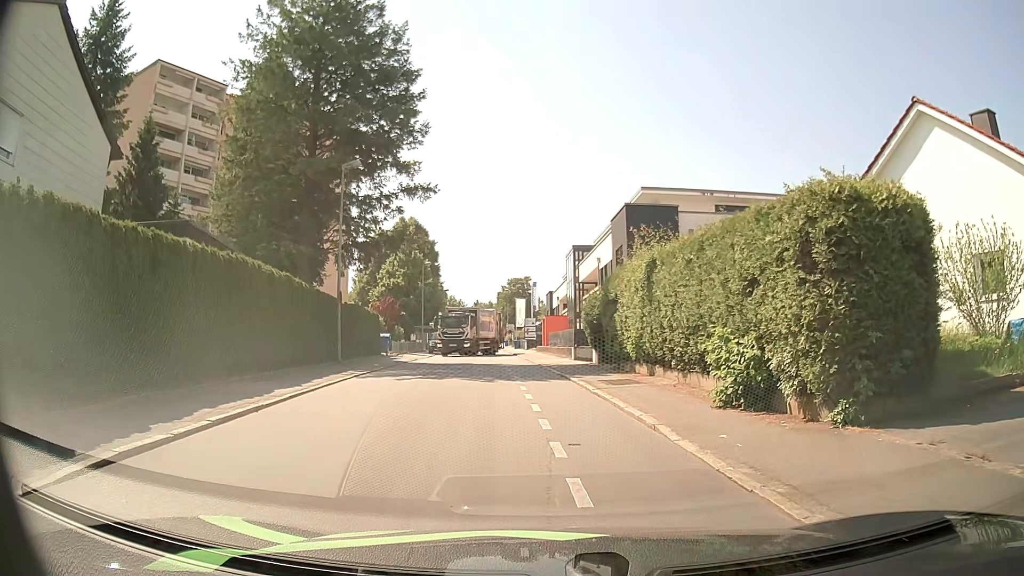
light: Day
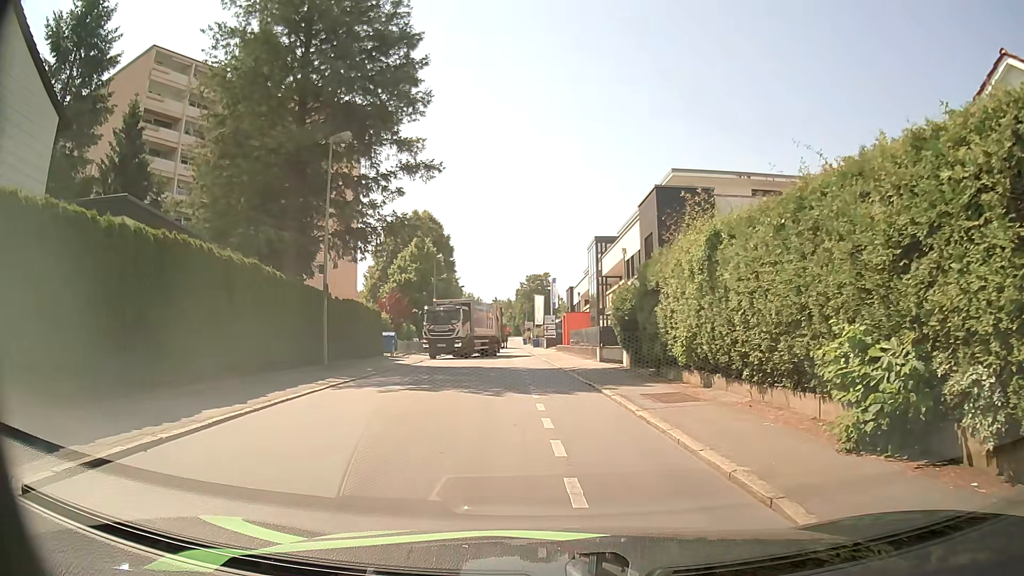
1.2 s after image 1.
(0.0, +4.1) m; -2°
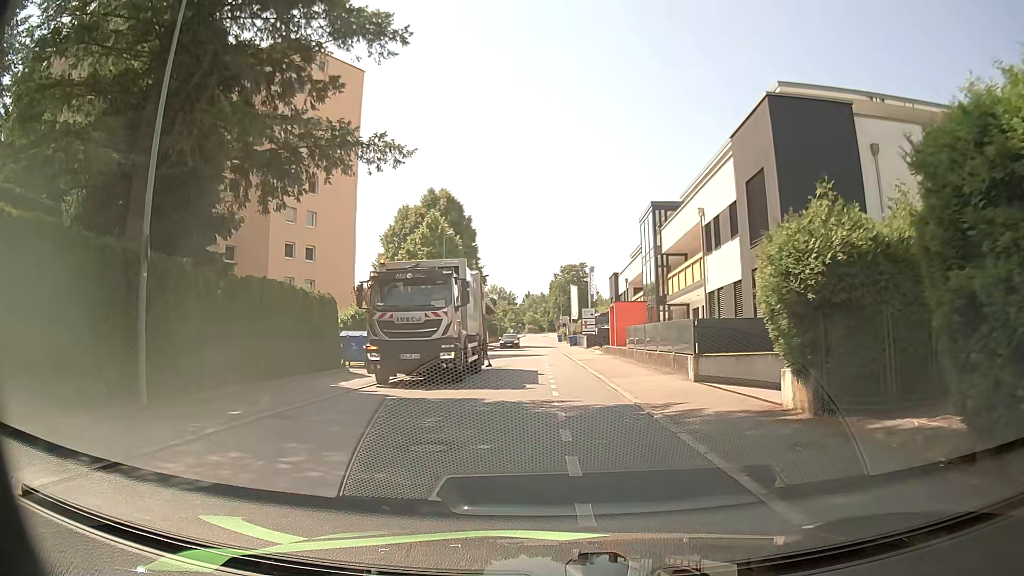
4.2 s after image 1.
(-0.3, +12.9) m; -2°
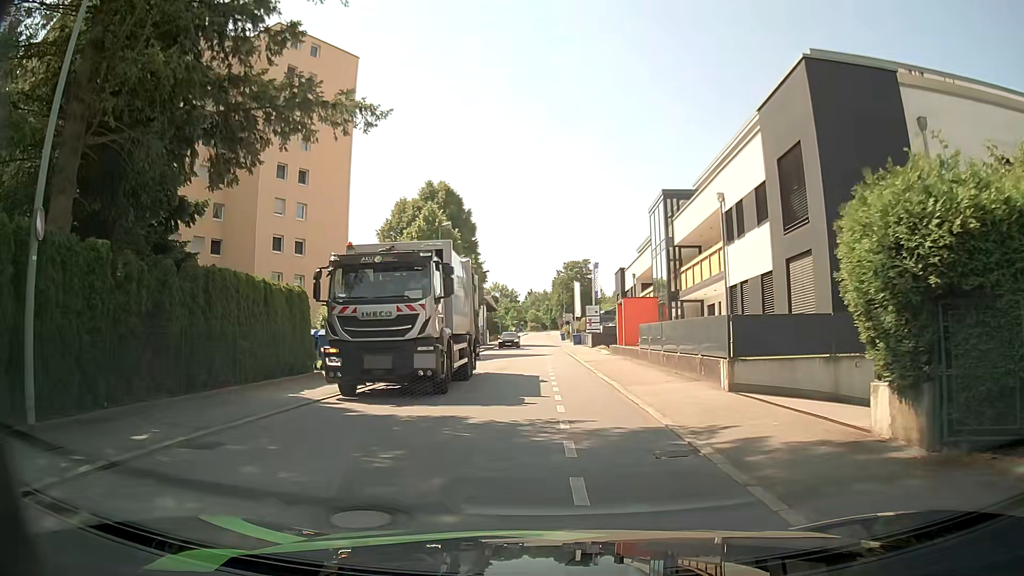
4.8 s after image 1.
(0.0, +3.0) m; -1°
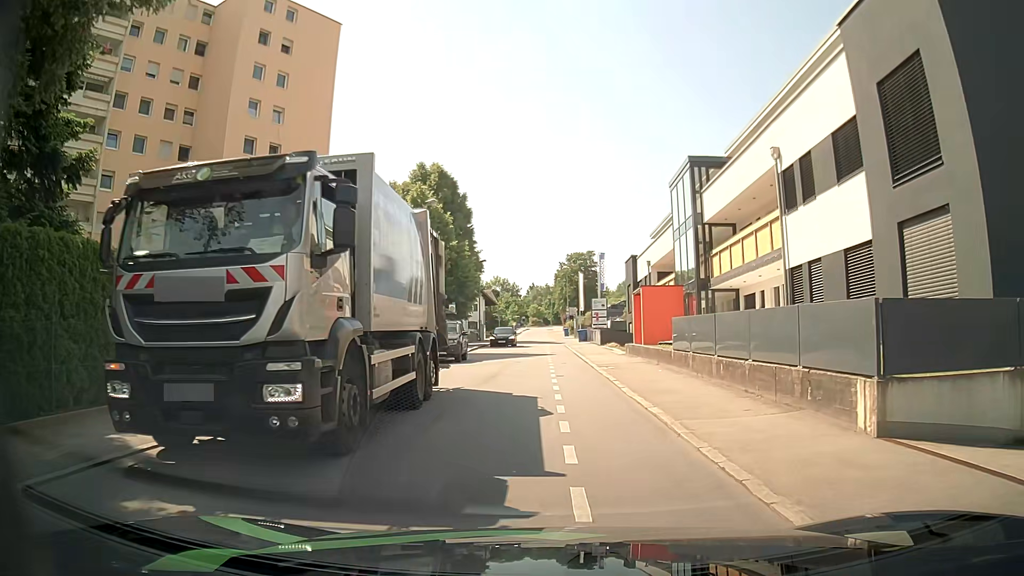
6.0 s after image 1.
(0.0, +6.5) m; 0°
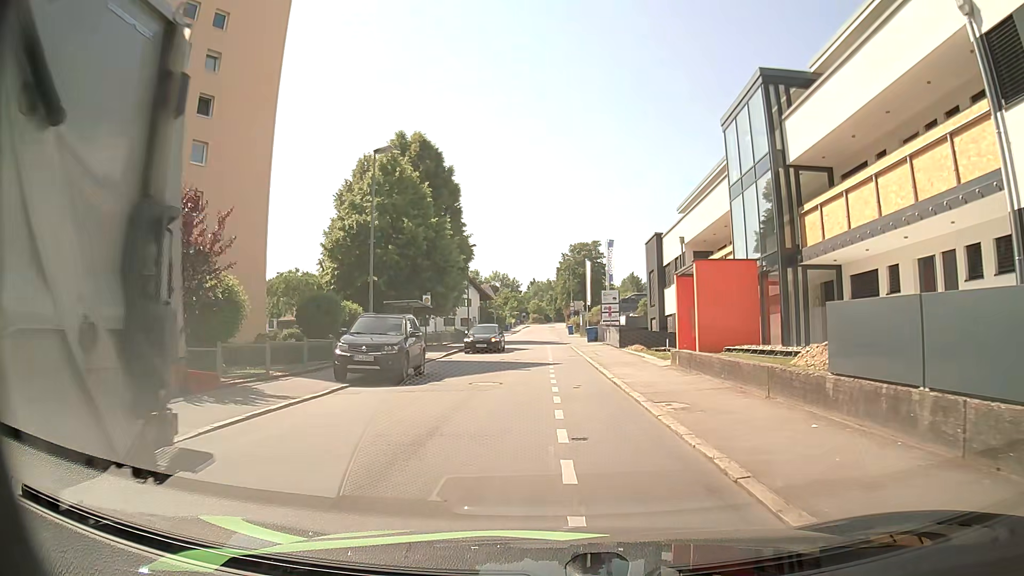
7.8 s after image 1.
(0.0, +10.9) m; 0°
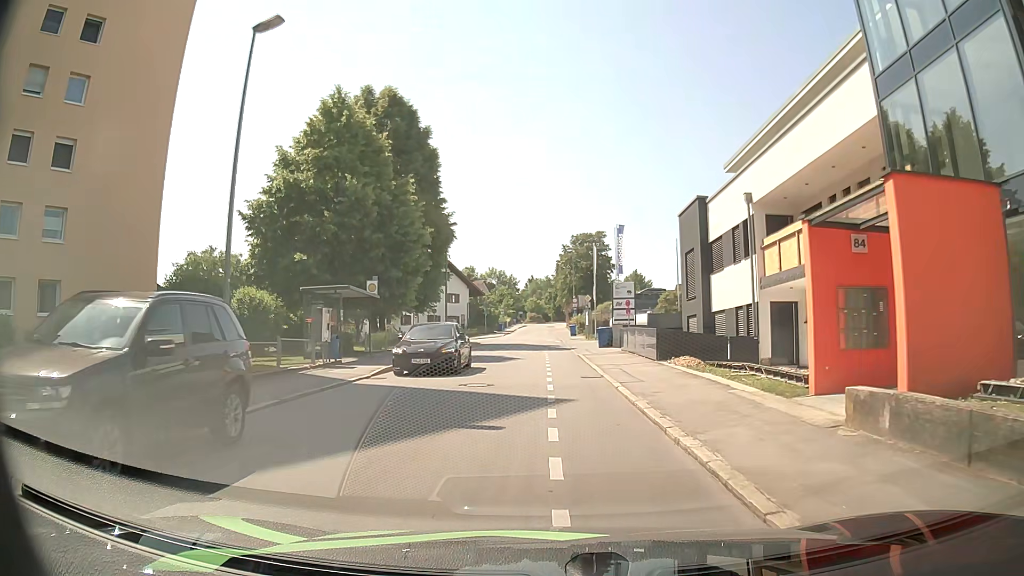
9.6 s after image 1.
(-0.1, +11.8) m; -1°
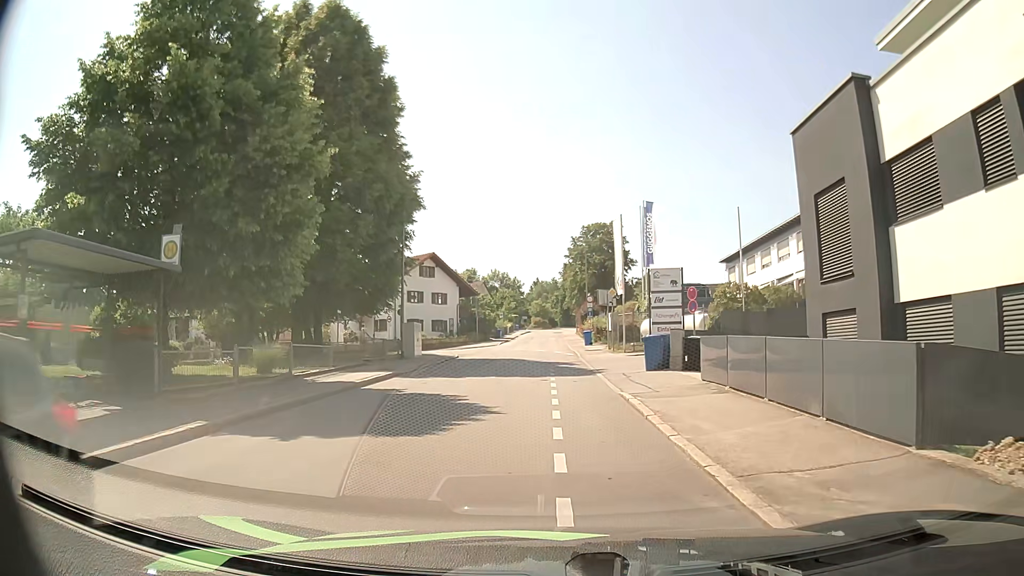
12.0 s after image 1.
(+0.2, +15.4) m; 0°
(0, +10) (0, +20) (0, +30) (-2, +40) (-6, +49) (-13, +56) (-20, +63) (-28, +70) (-35, +76) (-42, +83) m
